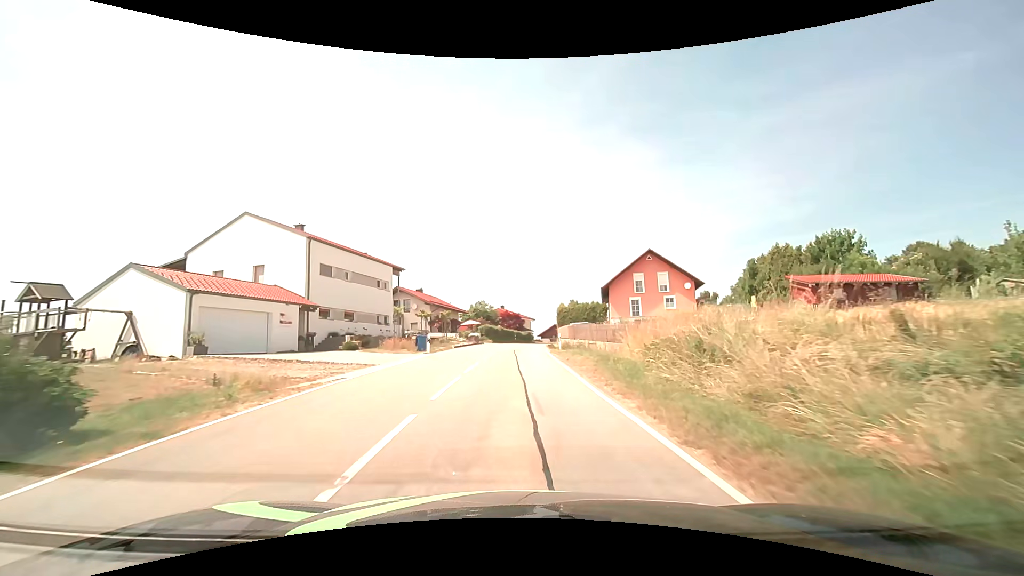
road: tertiary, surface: asphalt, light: Day
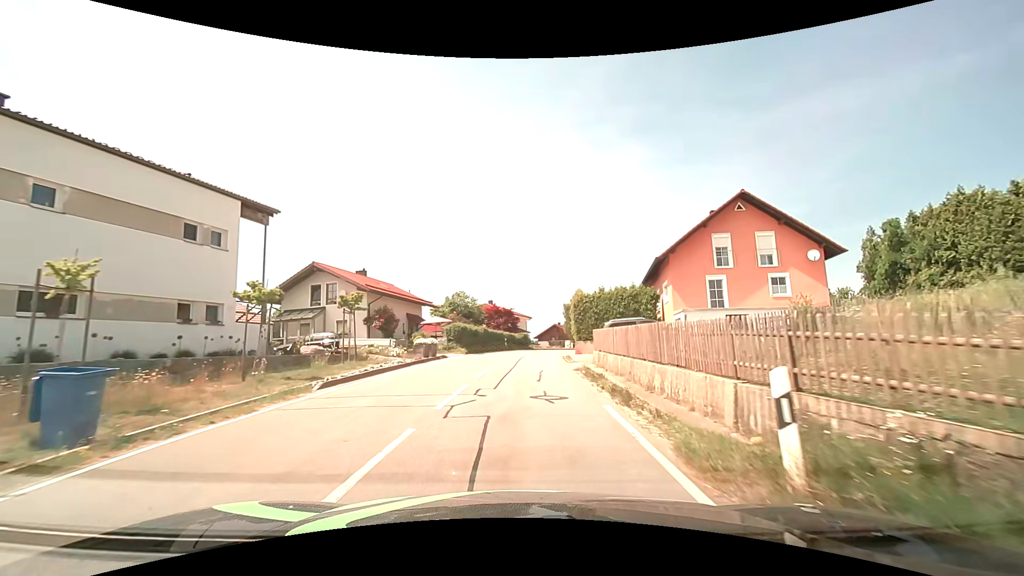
(+0.1, +23.8) m; +1°
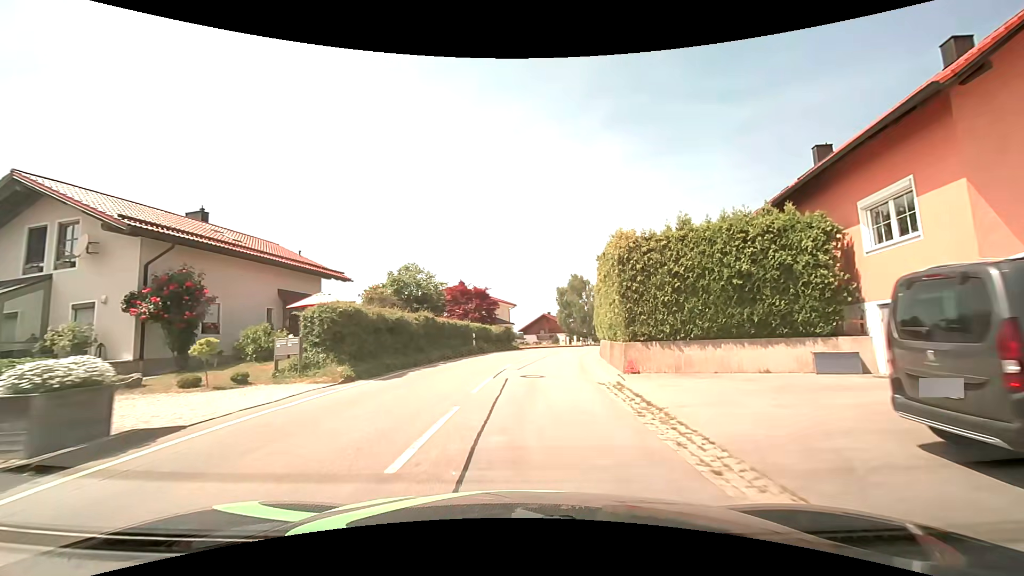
(+0.4, +21.8) m; +2°
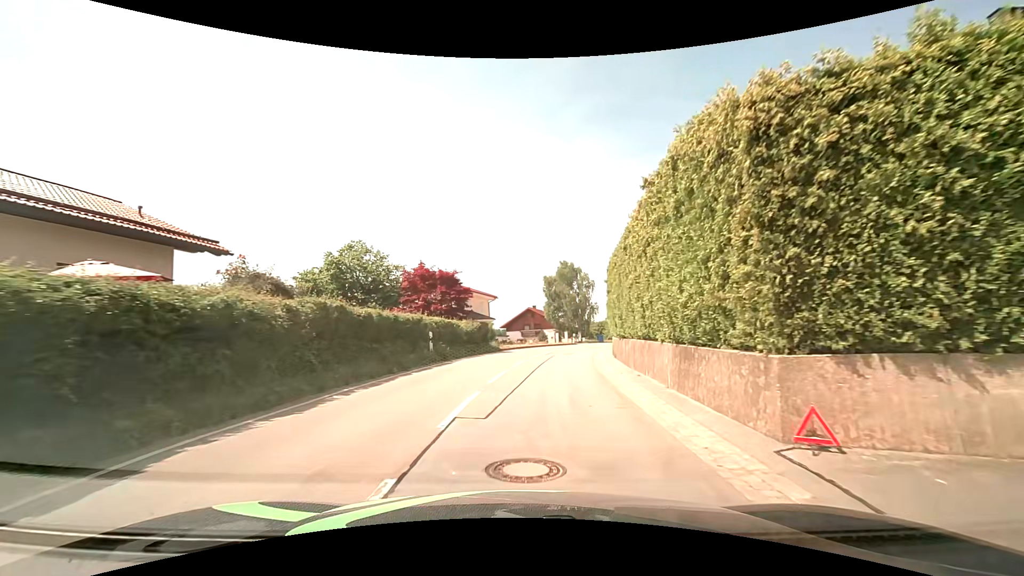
(+0.1, +10.4) m; +2°
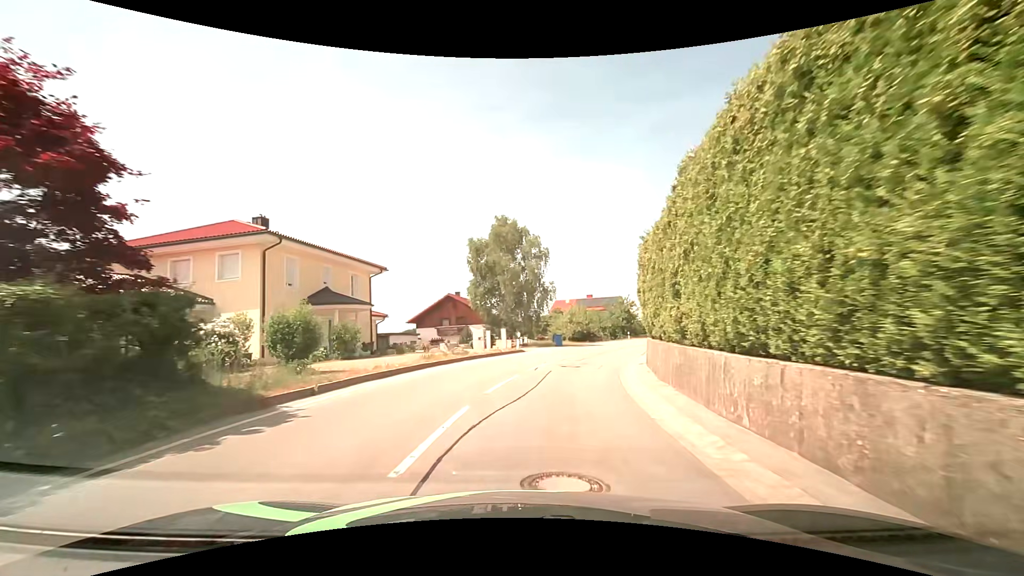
(+1.4, +25.4) m; +7°
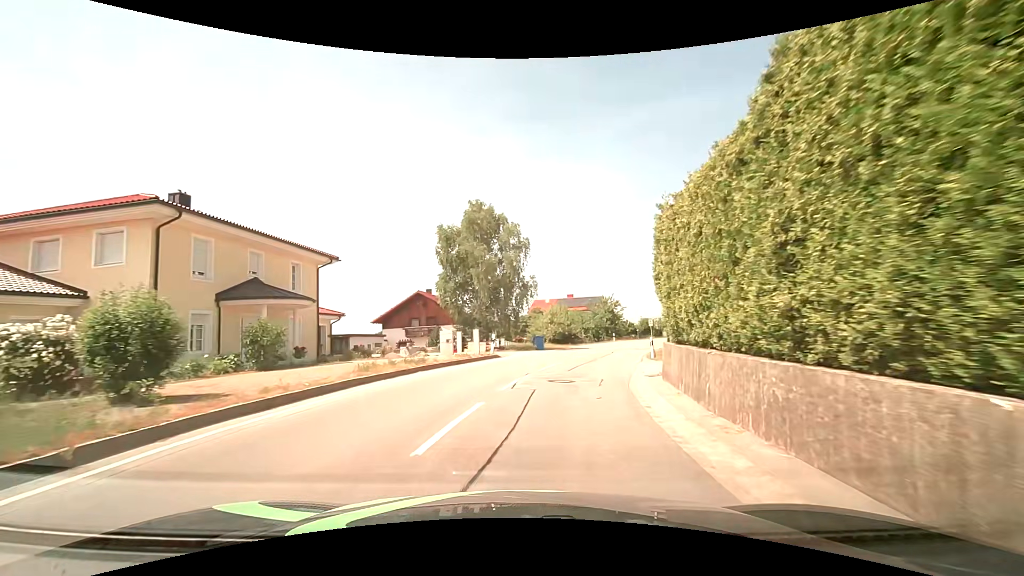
(+0.1, +5.1) m; +2°
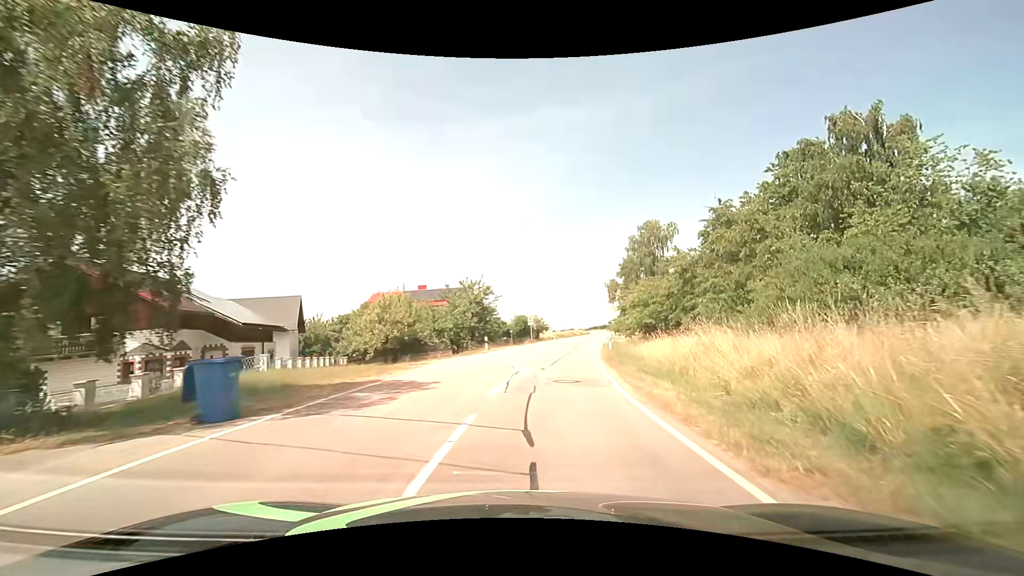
(+3.9, +25.9) m; +16°
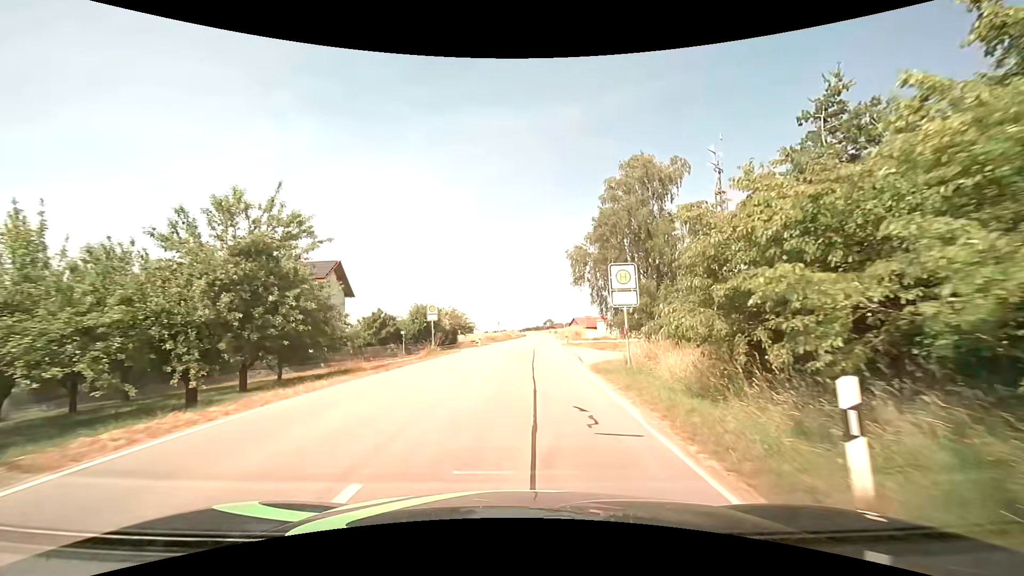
(+2.6, +28.0) m; +8°
(0, +10) (0, +20) (+1, +30) (+1, +40) (+2, +50) (+2, +60) (+3, +70) (+4, +80) (+4, +90) (+5, +100) m
